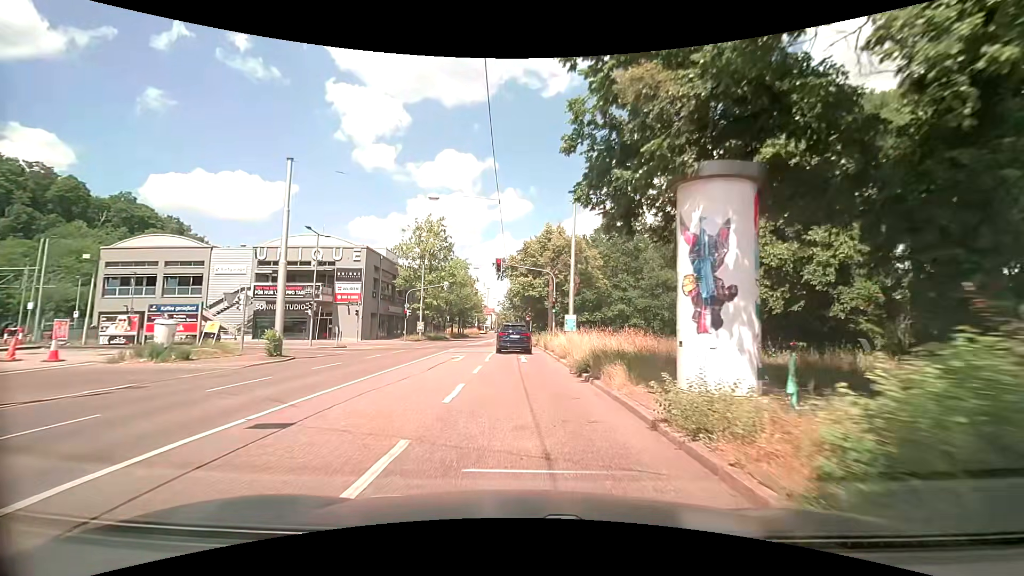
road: secondary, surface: asphalt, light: Day
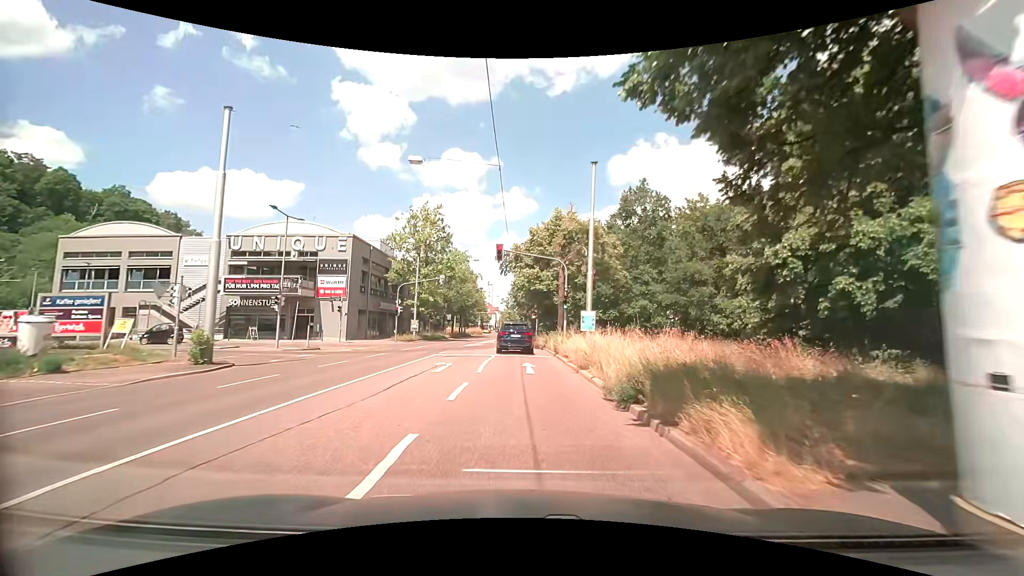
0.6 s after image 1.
(0.0, +5.7) m; 0°
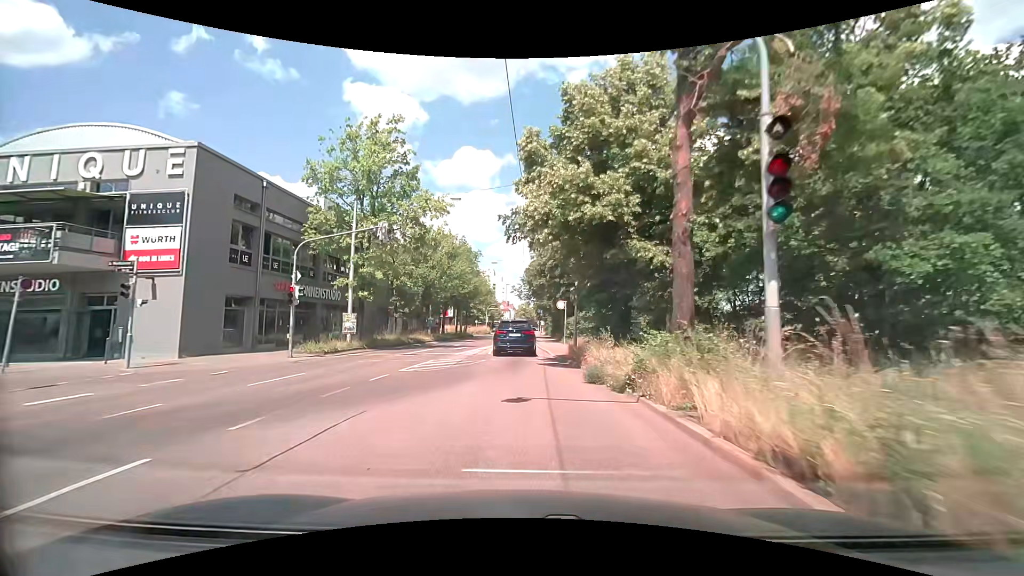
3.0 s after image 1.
(-0.5, +23.6) m; -2°
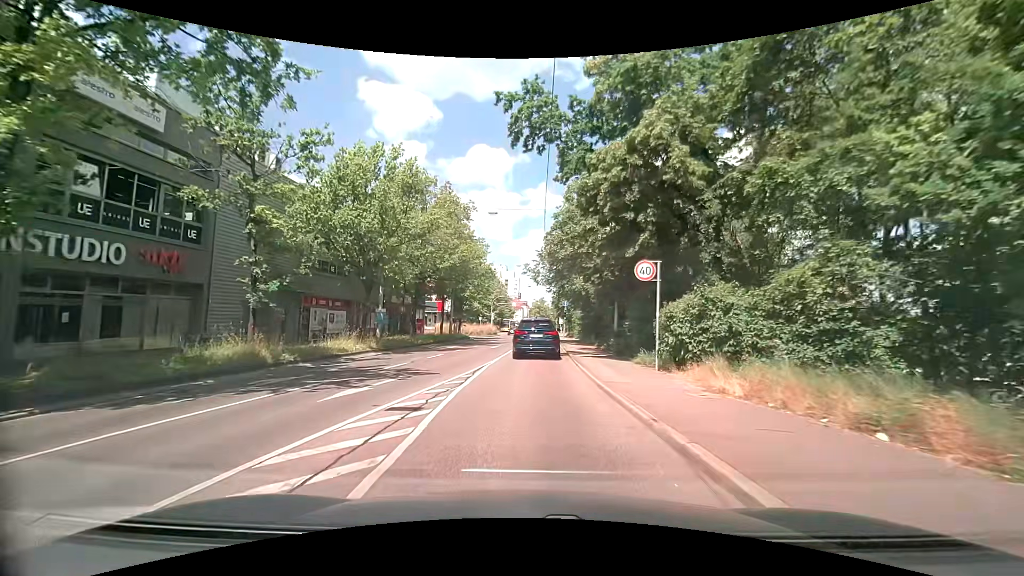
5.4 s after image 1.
(-0.5, +22.5) m; -1°
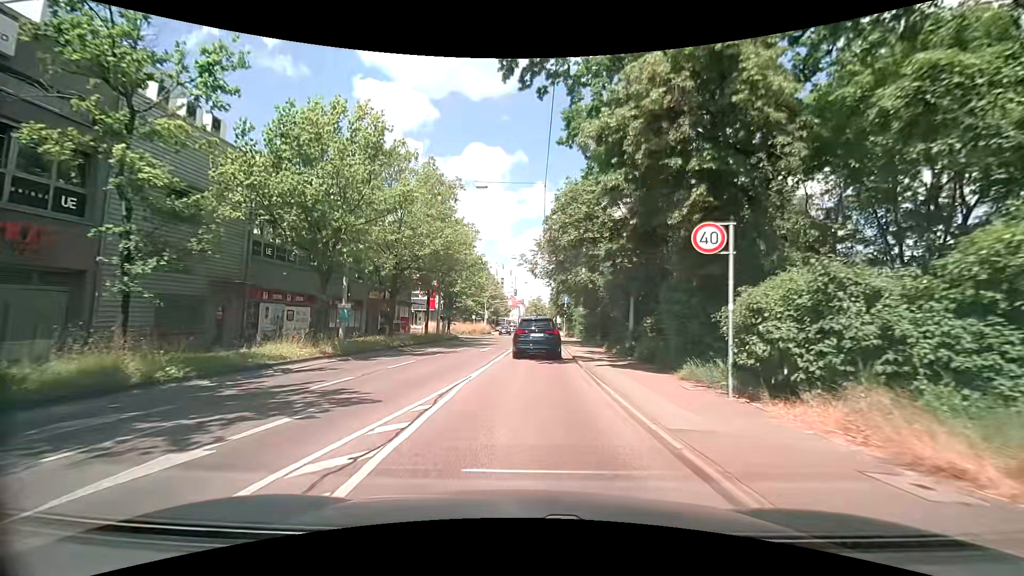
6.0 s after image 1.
(0.0, +5.4) m; +1°
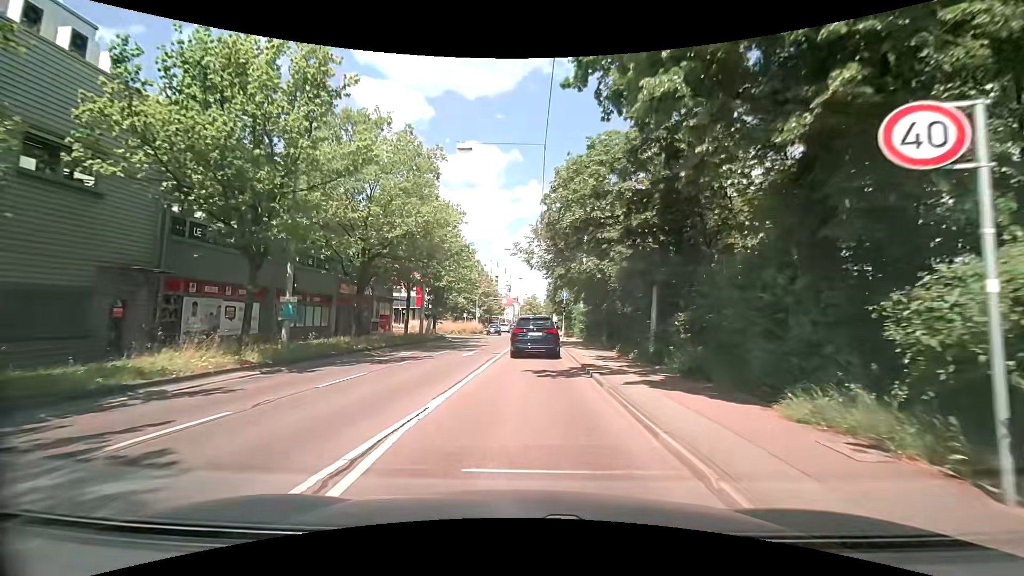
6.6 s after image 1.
(-0.1, +5.2) m; -1°
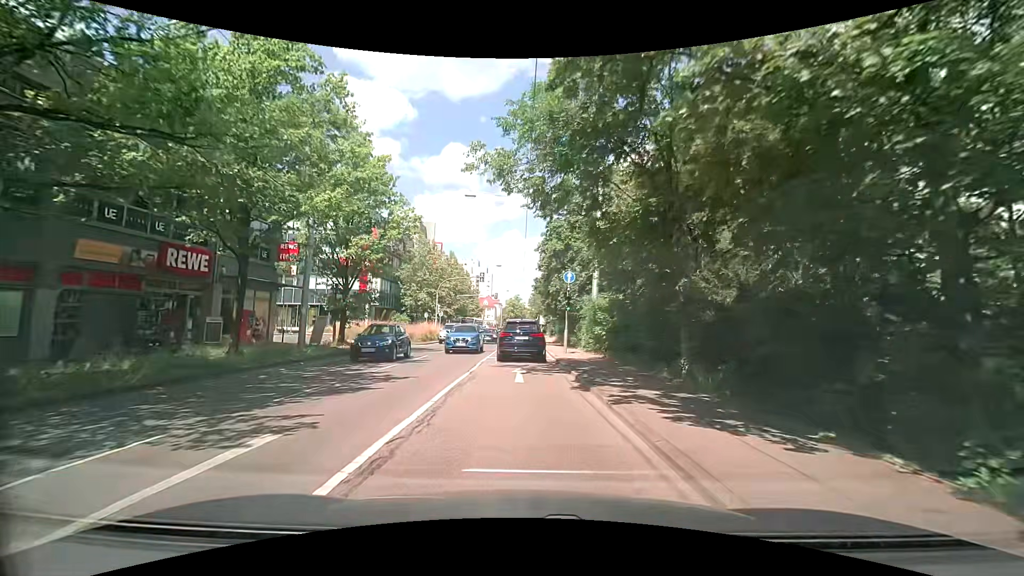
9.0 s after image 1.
(+0.5, +19.4) m; +2°
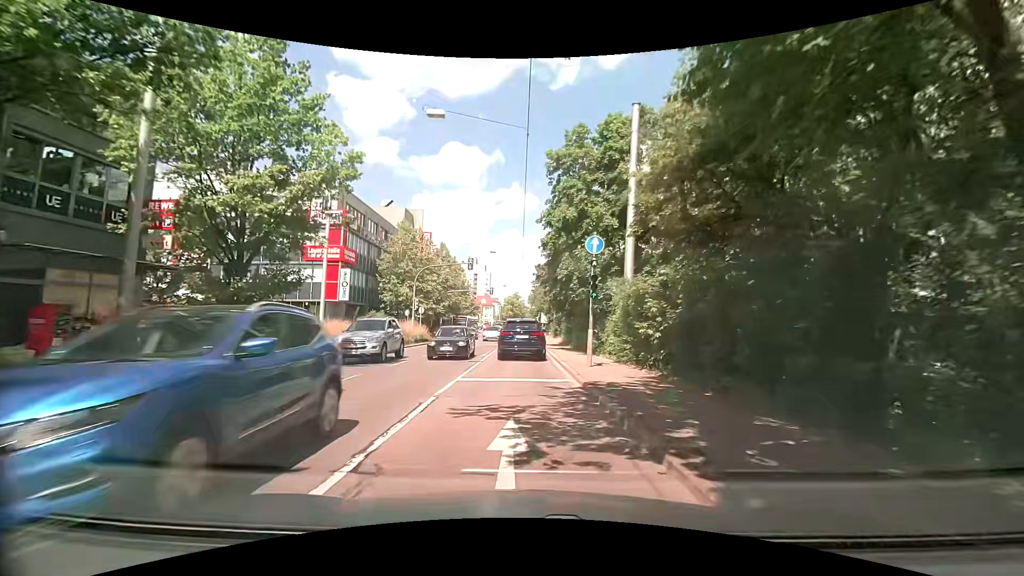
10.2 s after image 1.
(0.0, +10.0) m; -1°
(0, +10) (0, +20) (+1, +30) (+1, +40) (+1, +50) (+1, +60) (+1, +70) (+2, +80) (+2, +90) (+2, +100) m
